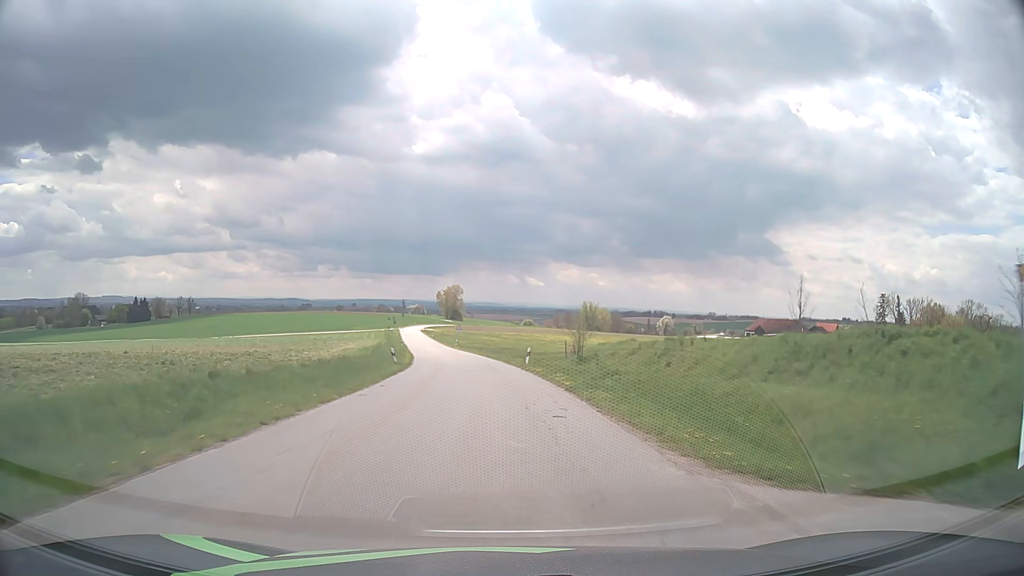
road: tertiary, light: Day
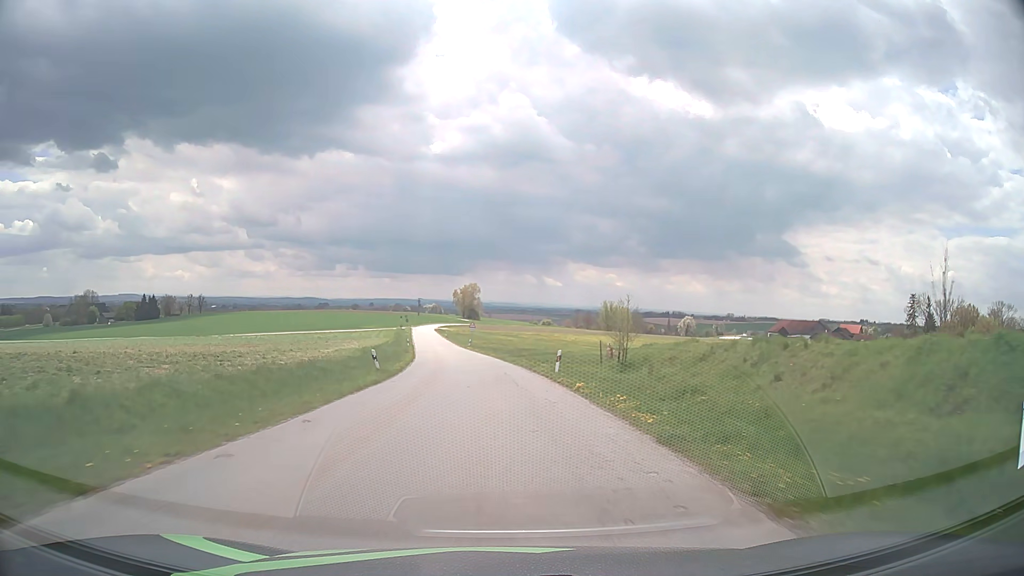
(-0.1, +9.7) m; -2°
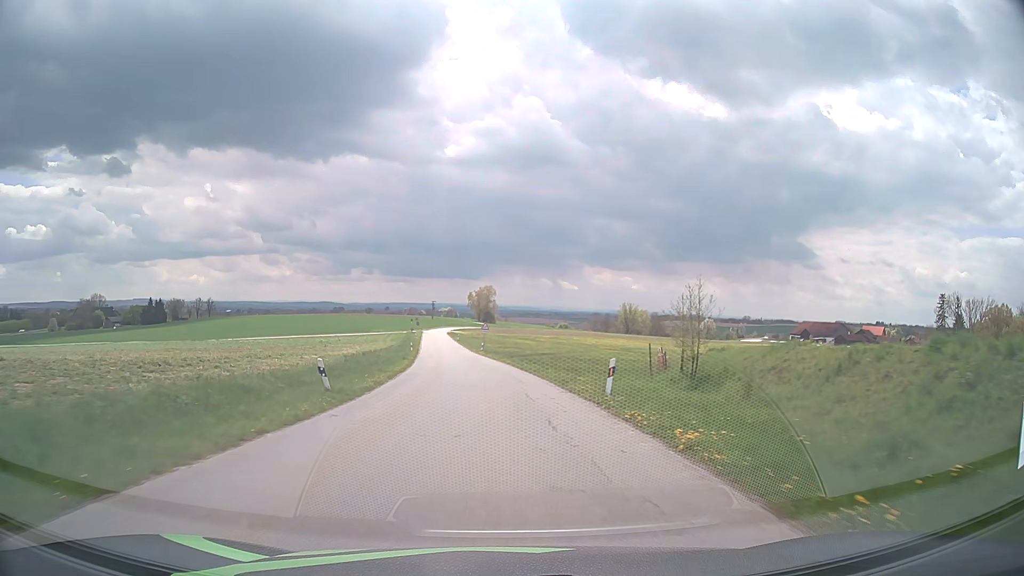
(-0.1, +9.8) m; -2°
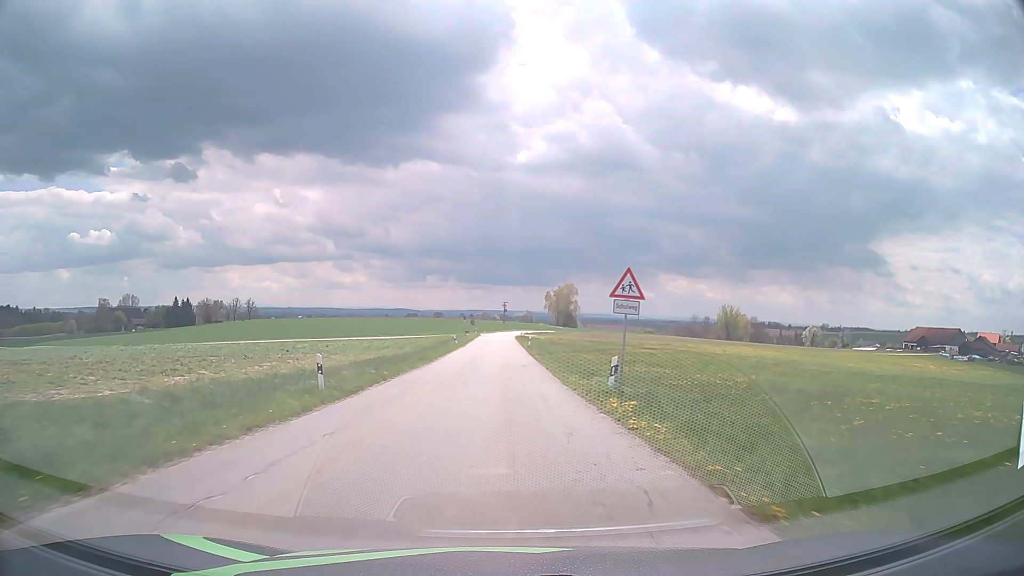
(-2.8, +50.9) m; -6°
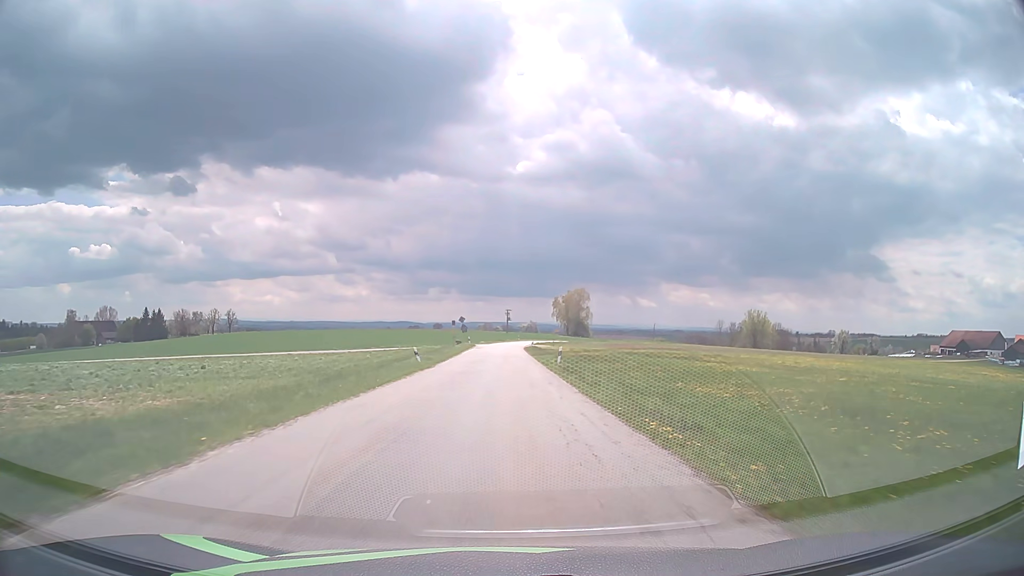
(-0.2, +31.9) m; 0°
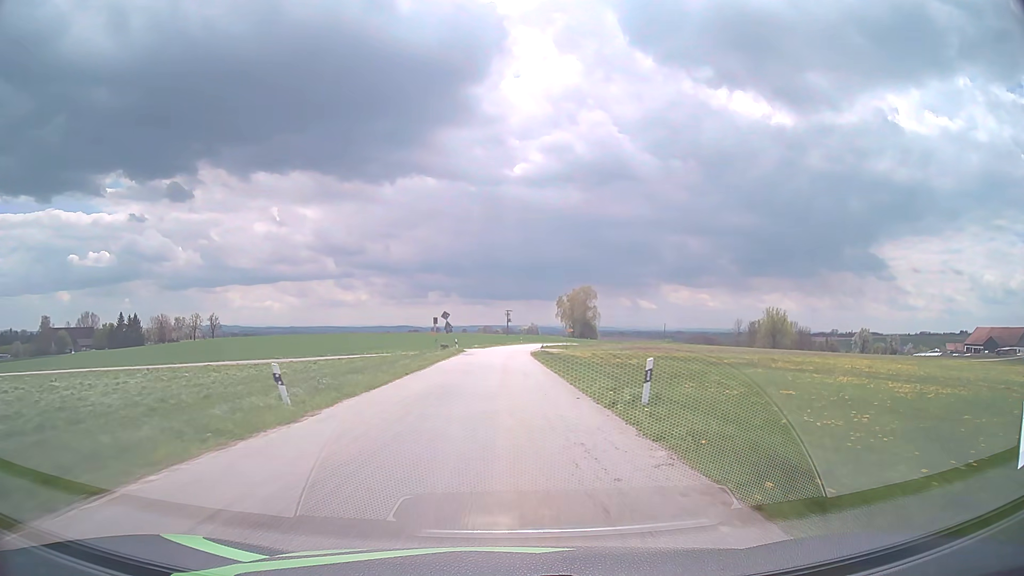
(0.0, +21.3) m; 0°
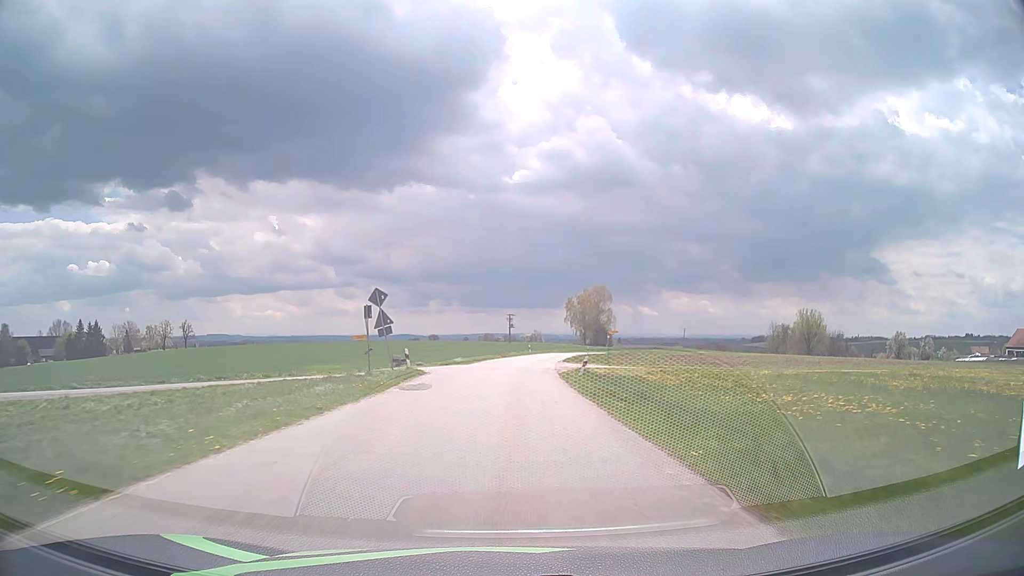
(-0.1, +31.3) m; 0°
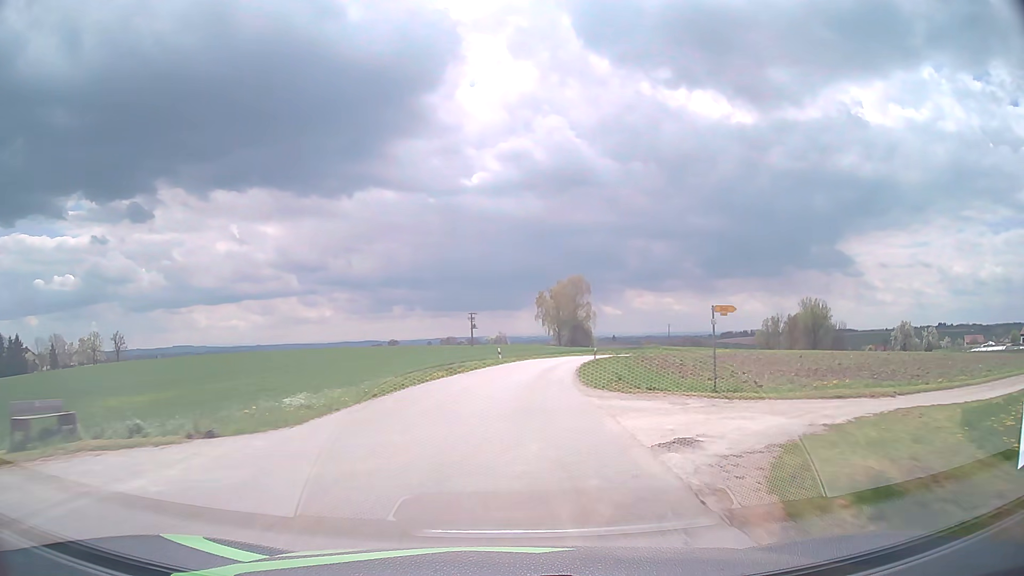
(+0.5, +30.8) m; +3°
(0, +10) (+1, +20) (+1, +30) (+2, +40) (+4, +50) (+6, +60) (+9, +69) (+12, +79) (+15, +88) (+20, +97) m
